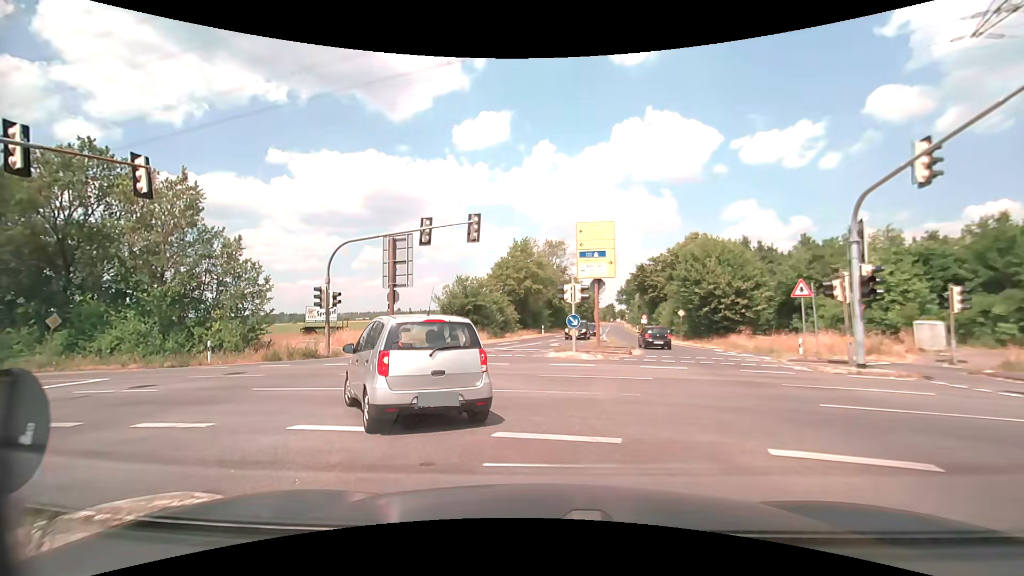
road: secondary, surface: asphalt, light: Day
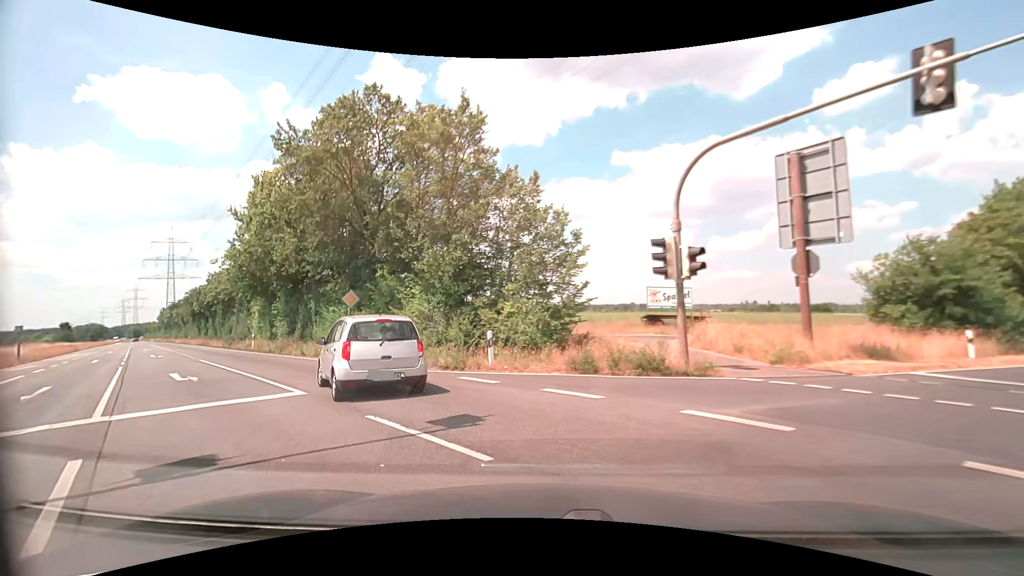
(-4.3, +12.7) m; -38°
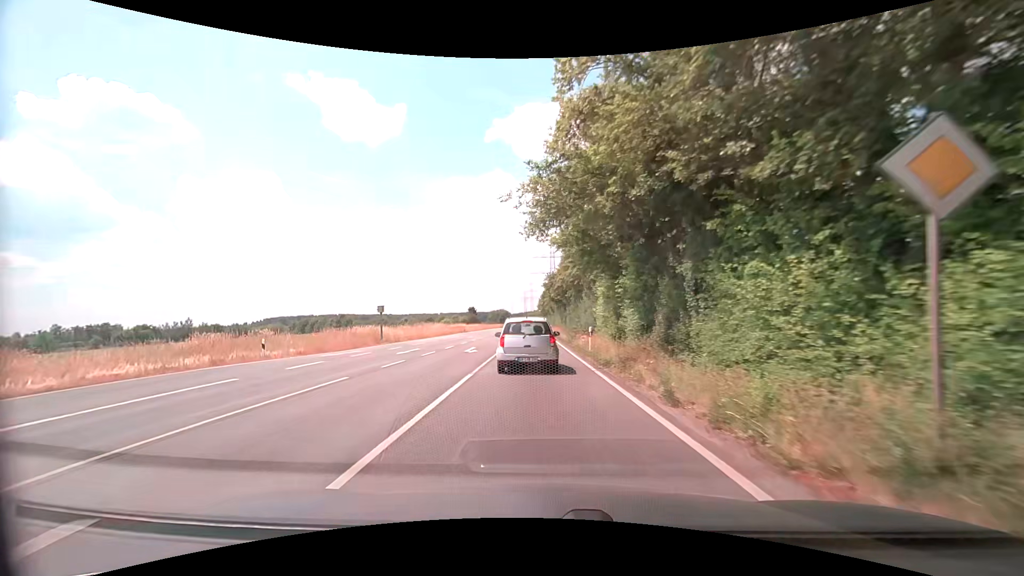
(-7.0, +17.1) m; -40°
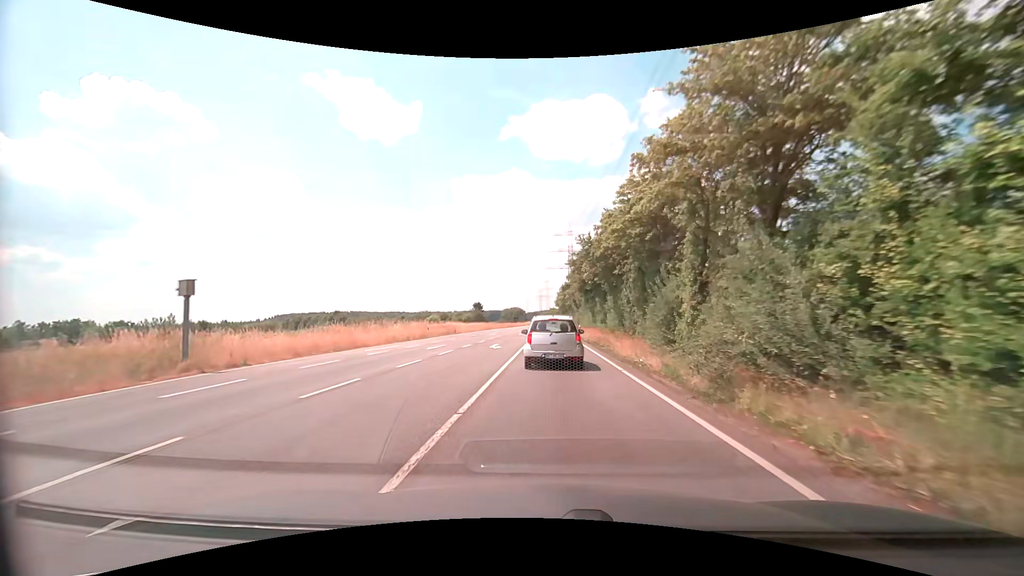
(-0.7, +25.8) m; -1°
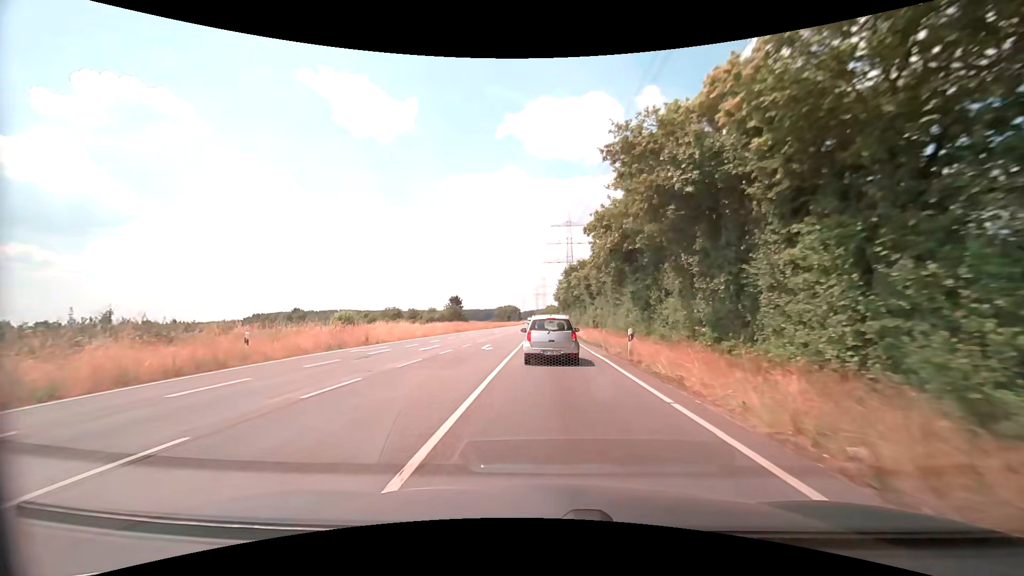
(+0.1, +30.1) m; 0°
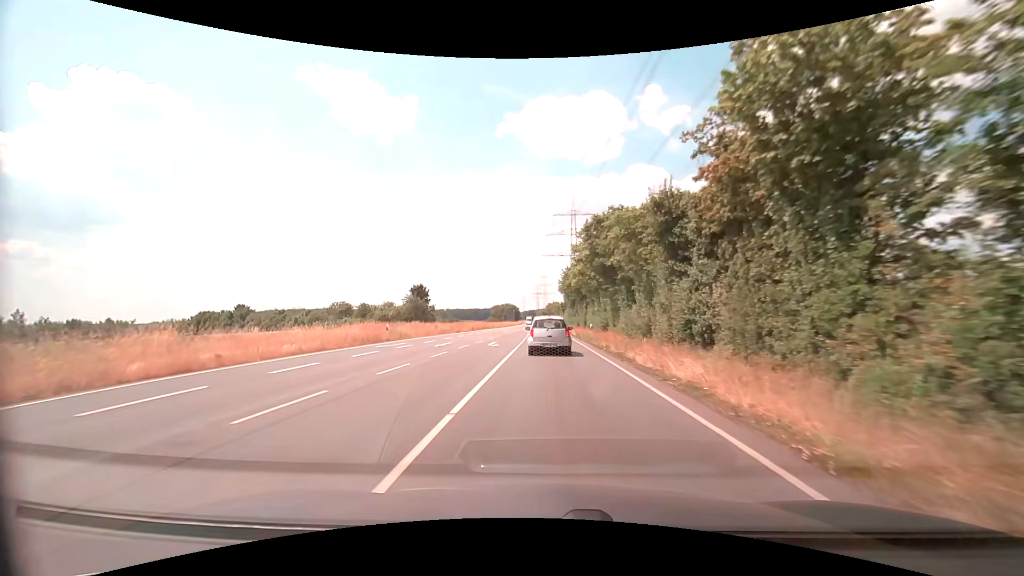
(+0.1, +32.4) m; 0°
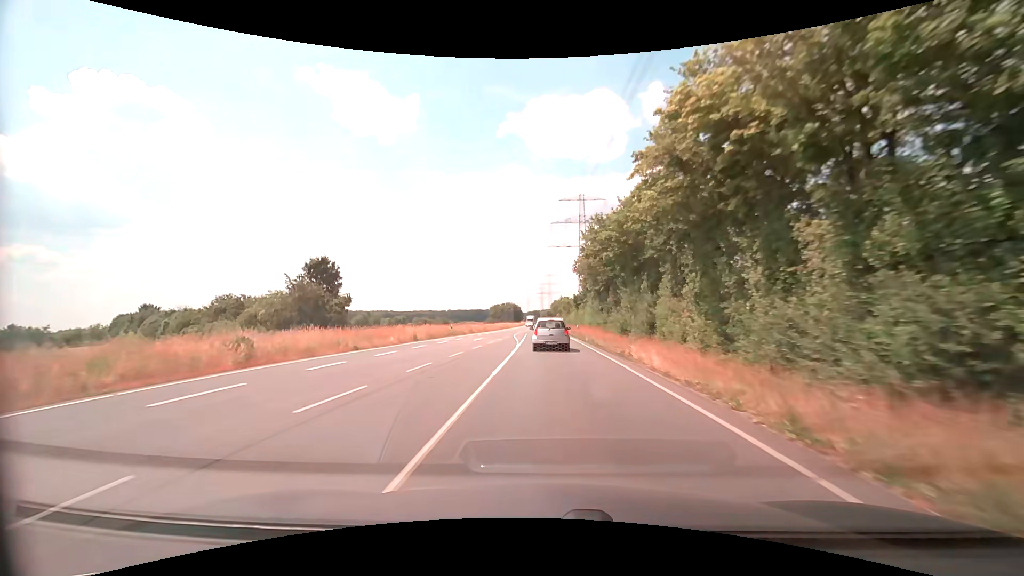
(-0.1, +35.3) m; -1°
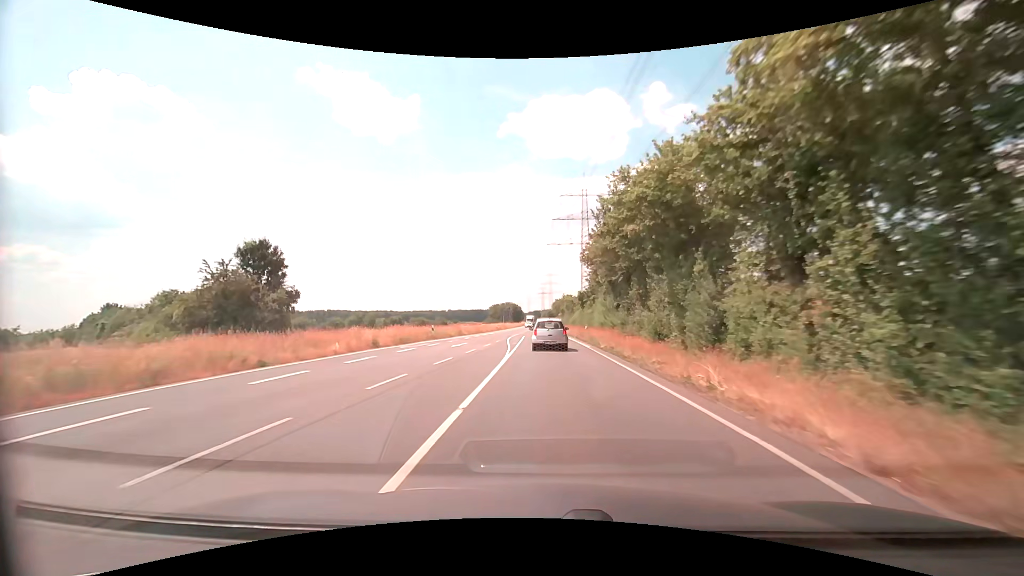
(0.0, +9.4) m; 0°
(0, +10) (0, +20) (0, +30) (0, +40) (0, +50) (0, +60) (0, +70) (-1, +80) (-1, +90) (-1, +100) m
